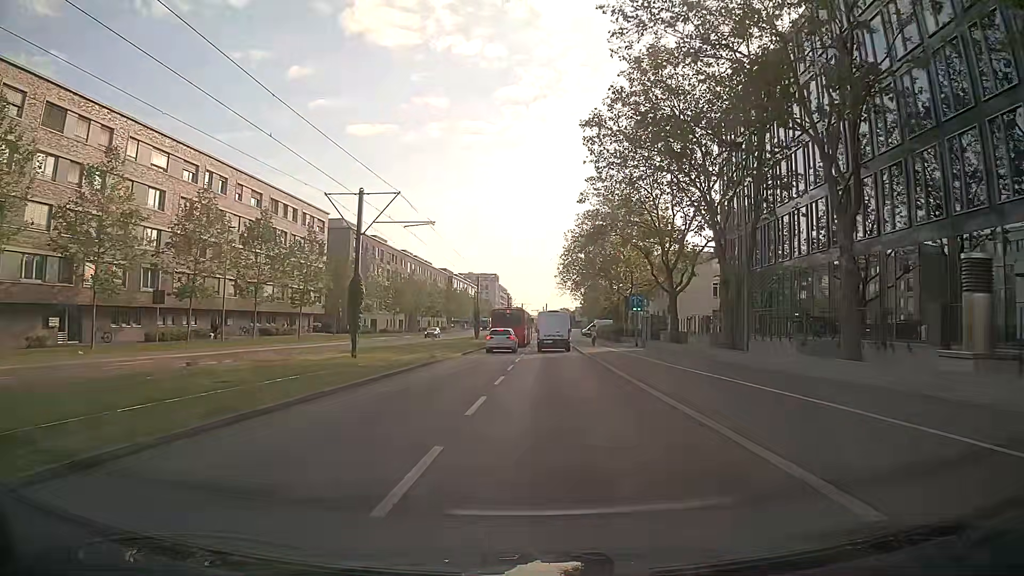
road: secondary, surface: asphalt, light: Day
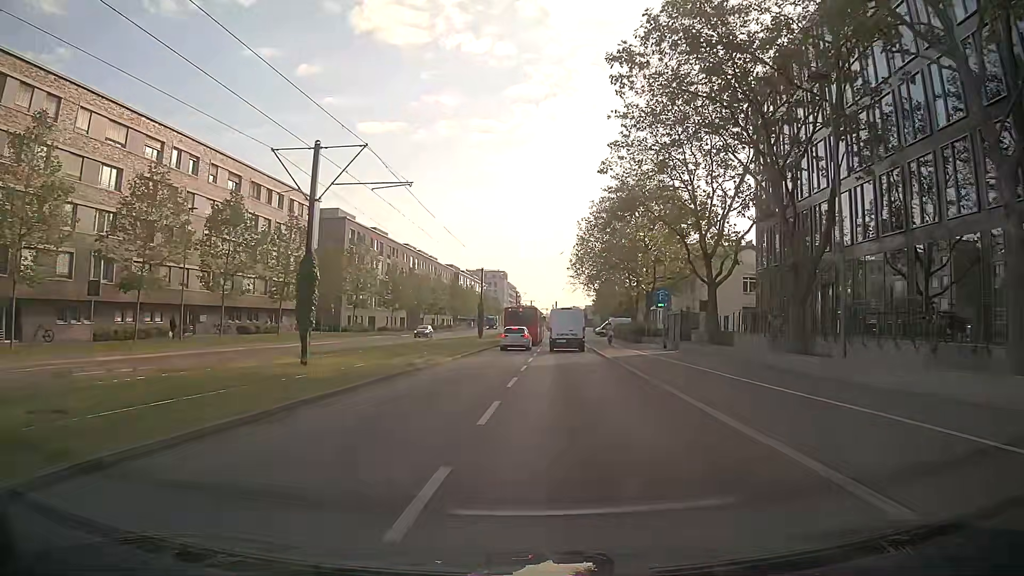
(0.0, +7.4) m; -1°
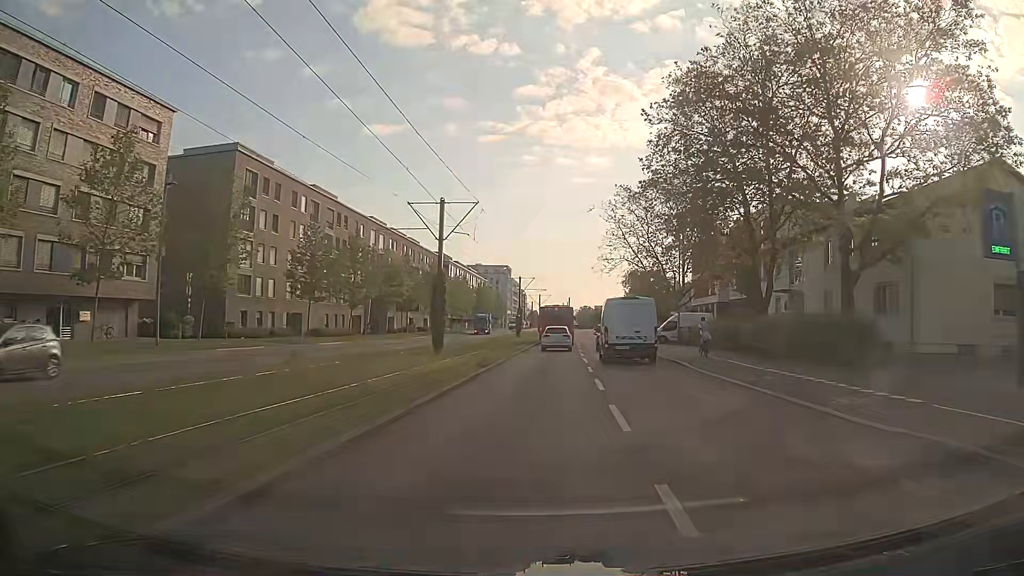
(-0.3, +37.0) m; 0°
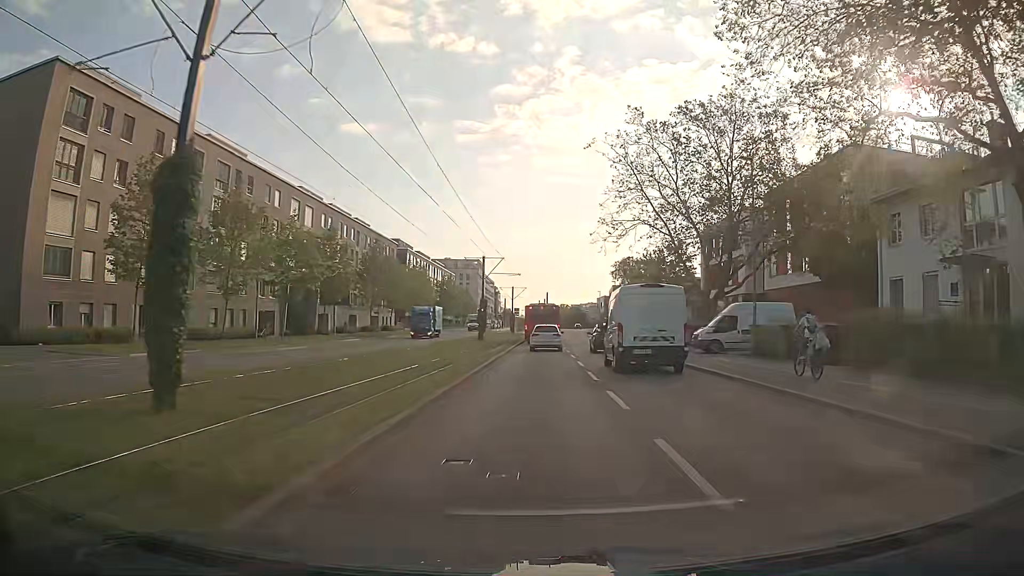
(+0.5, +22.0) m; +2°
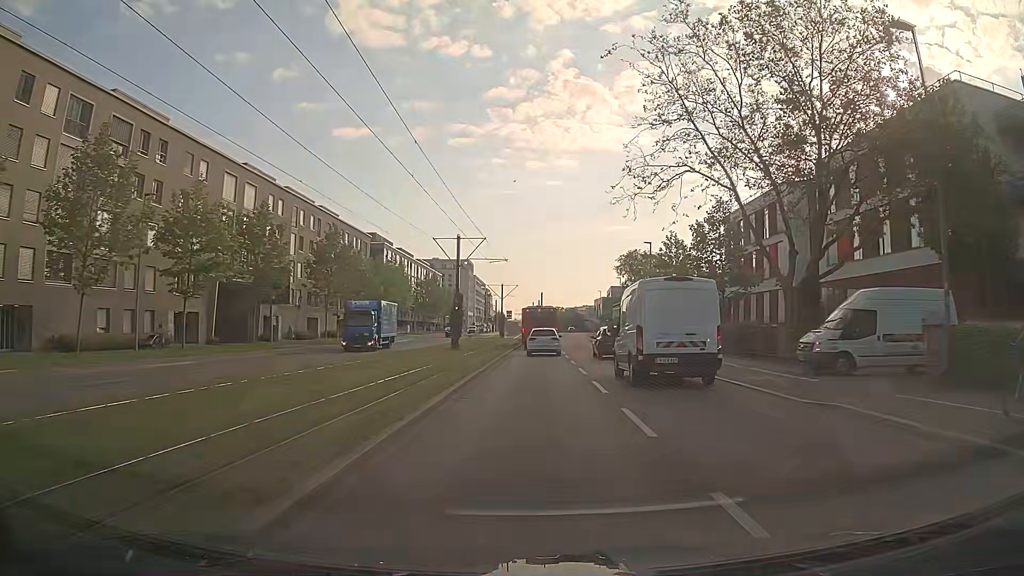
(+0.1, +14.6) m; 0°
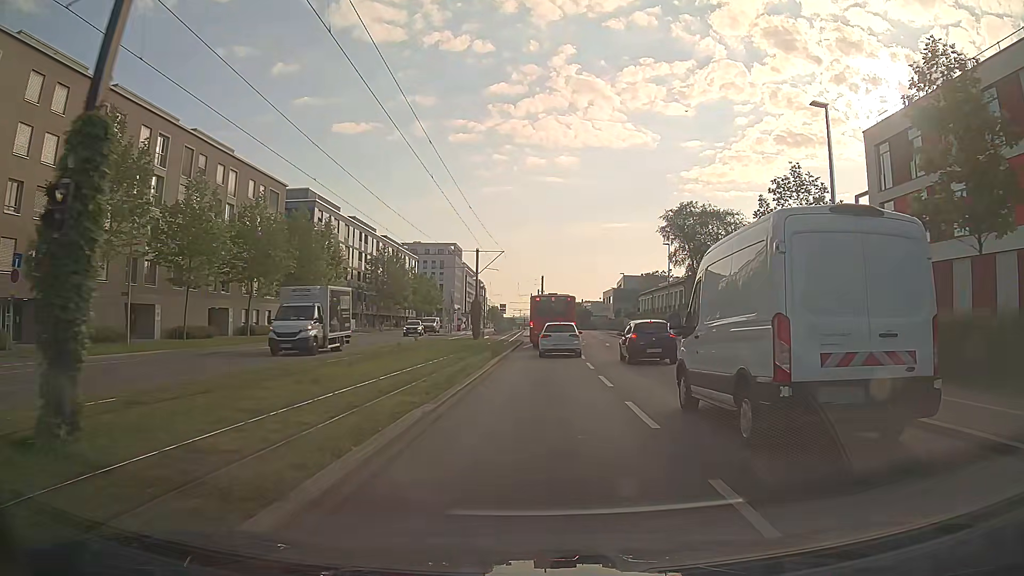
(+0.5, +35.9) m; 0°
